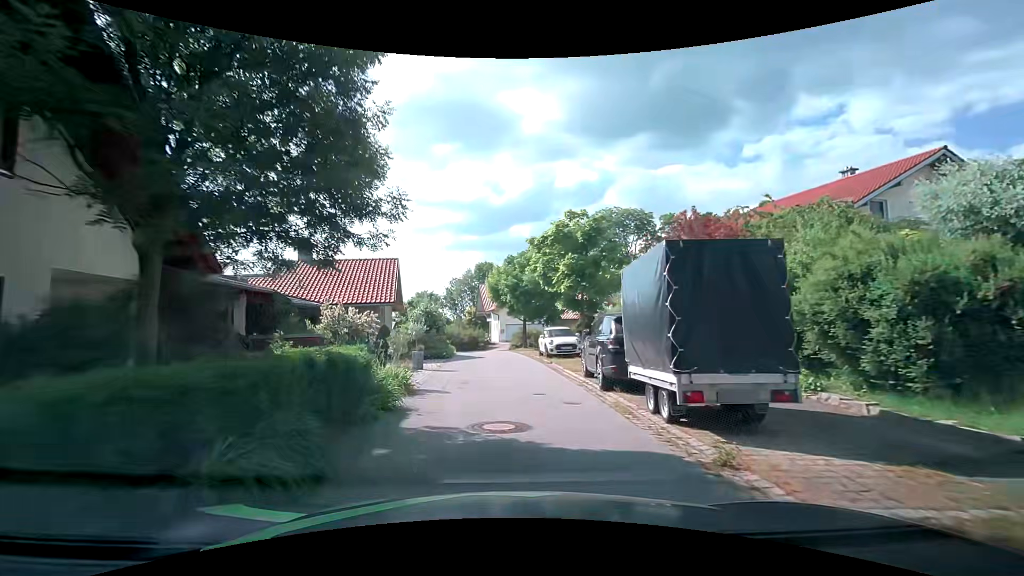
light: Day
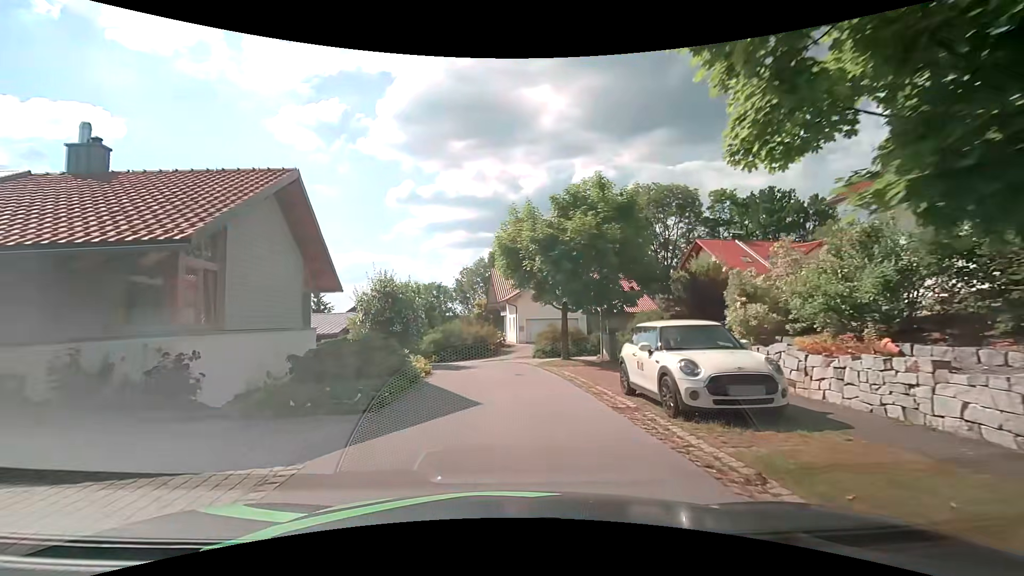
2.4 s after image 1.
(-0.3, +15.7) m; -2°
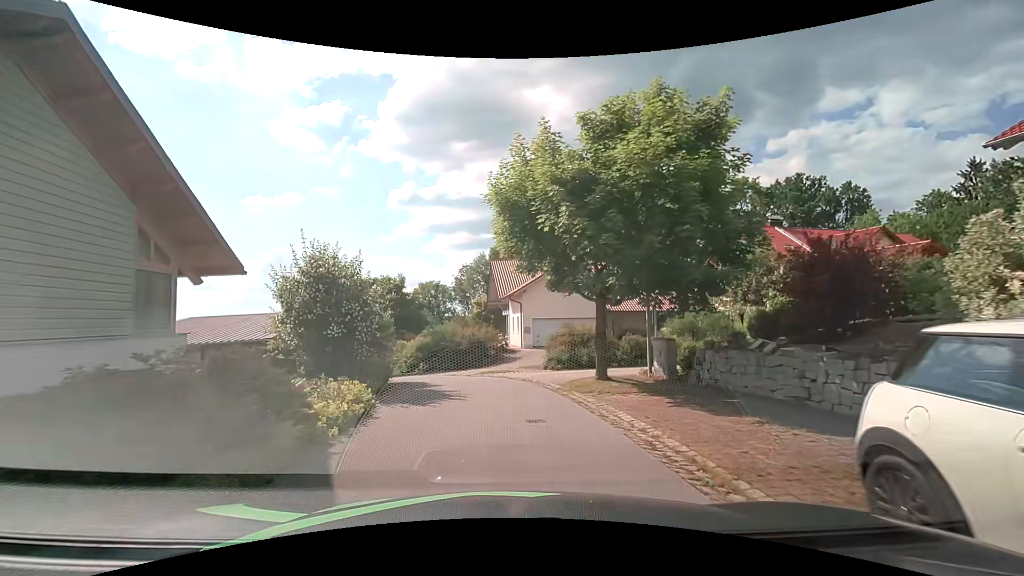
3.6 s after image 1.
(0.0, +6.9) m; 0°
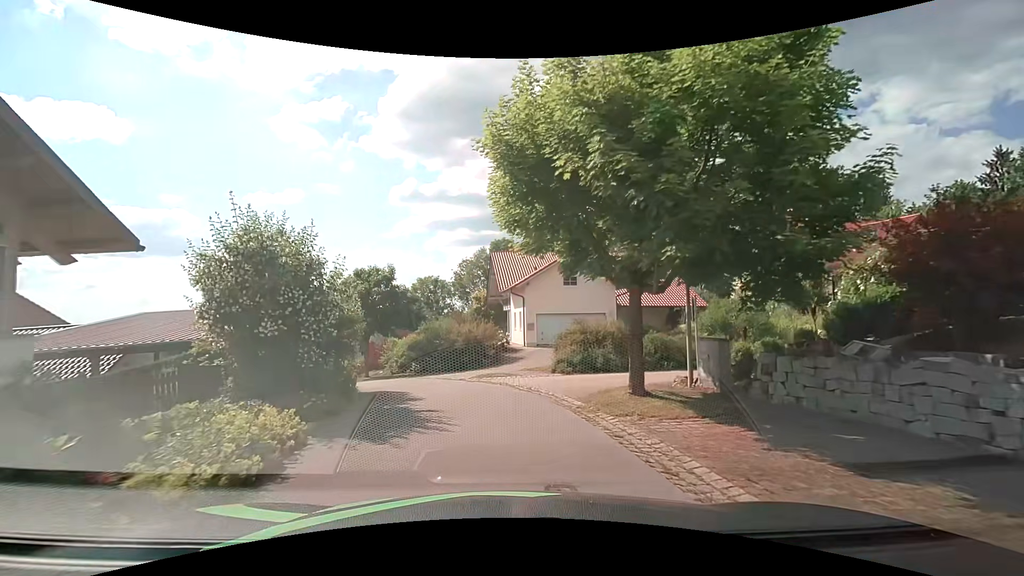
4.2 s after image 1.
(0.0, +3.2) m; 0°
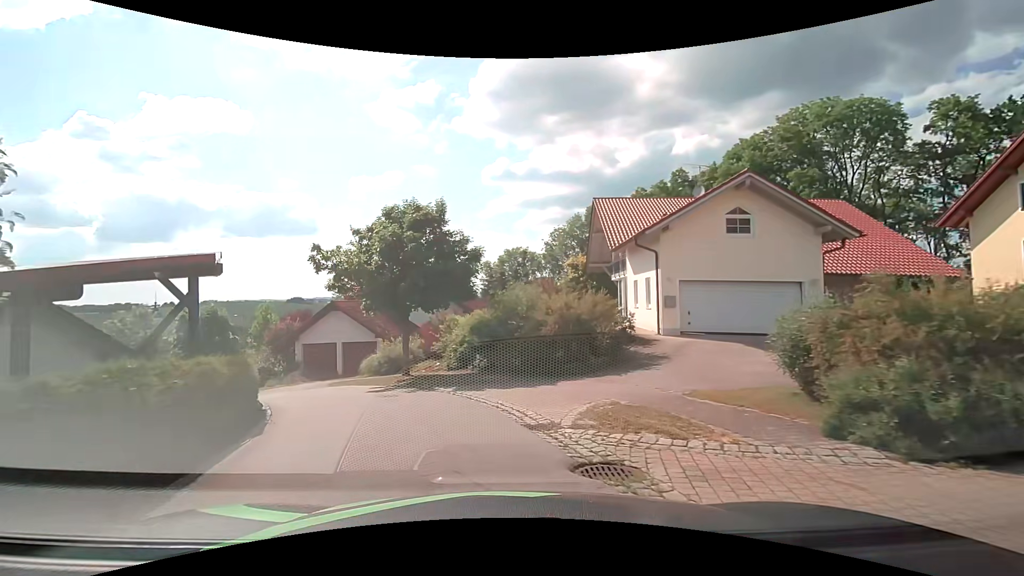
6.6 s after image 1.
(-0.8, +11.9) m; -10°
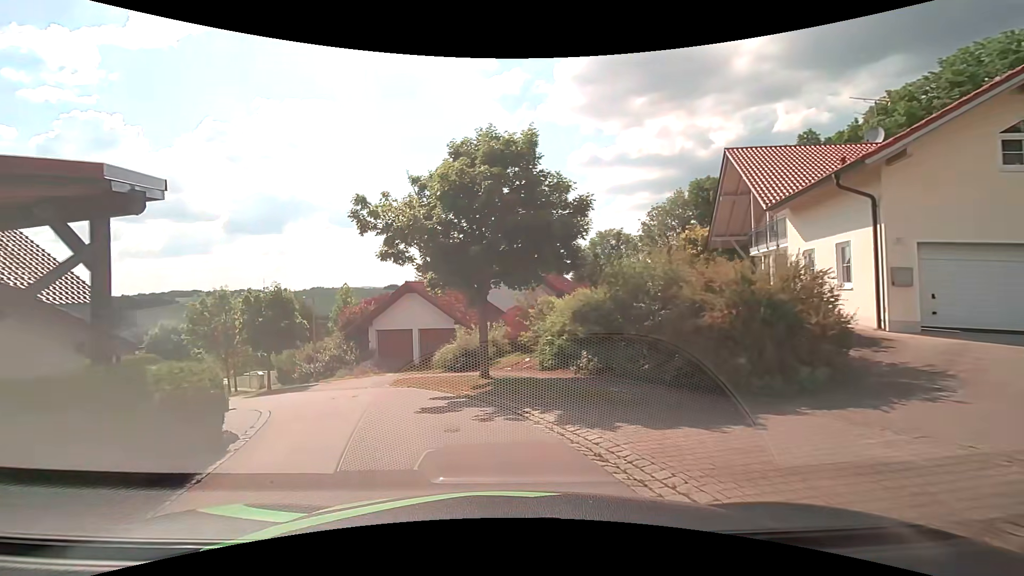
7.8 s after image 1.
(-0.6, +5.8) m; -10°
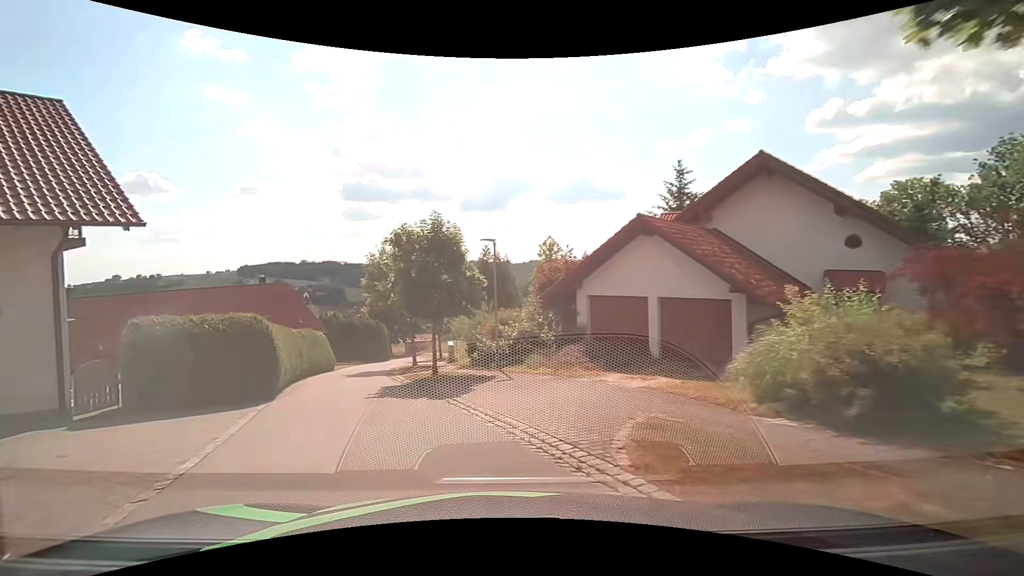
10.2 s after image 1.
(-2.6, +12.3) m; -25°
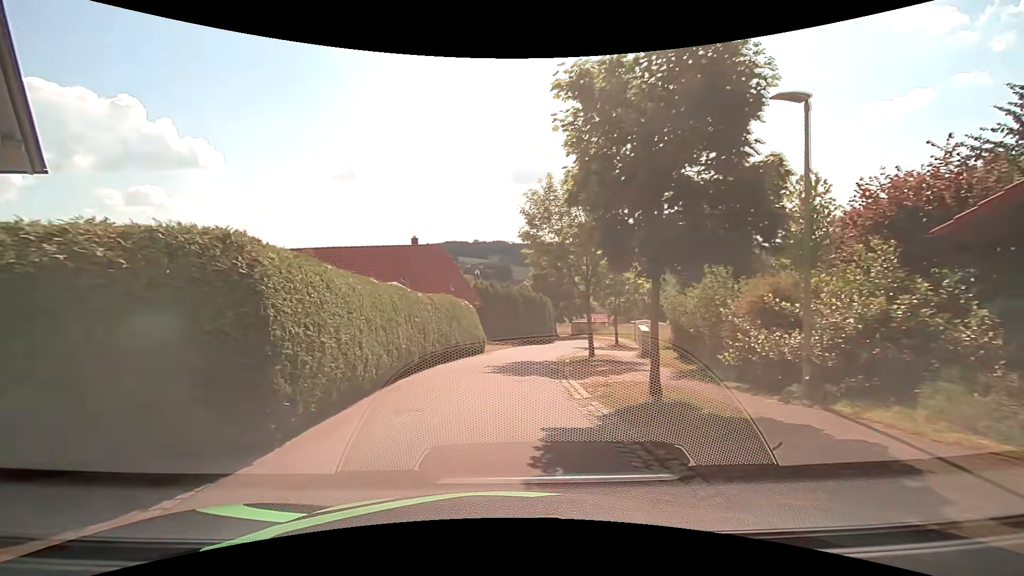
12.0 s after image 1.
(-1.9, +10.2) m; -17°
